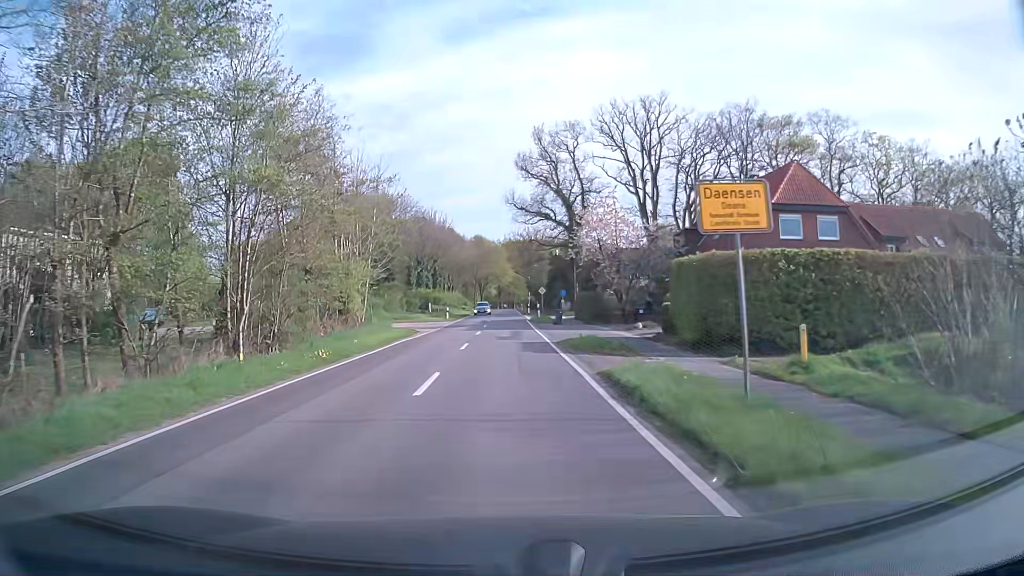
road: secondary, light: Day
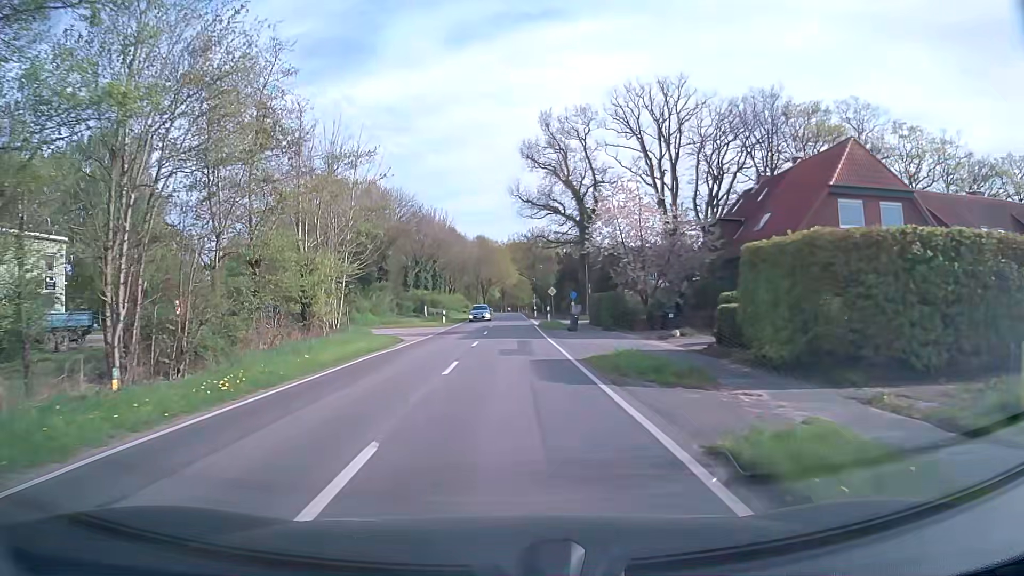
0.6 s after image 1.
(0.0, +6.9) m; 0°
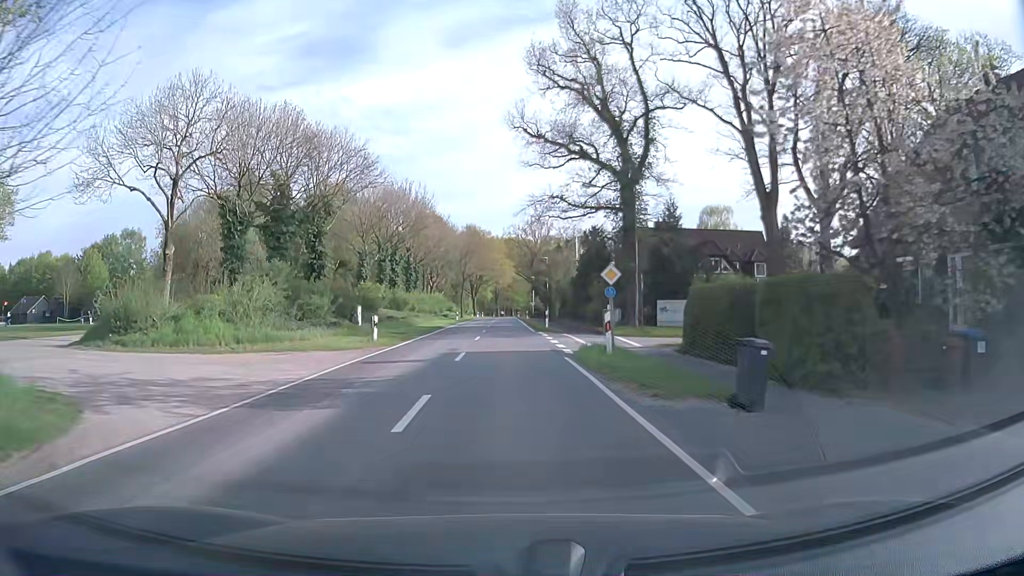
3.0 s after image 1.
(-0.1, +25.7) m; 0°
(0, +10) (0, +20) (0, +30) (0, +40) (0, +50) (0, +60) (0, +70) (0, +80) (0, +90) (0, +100) m
